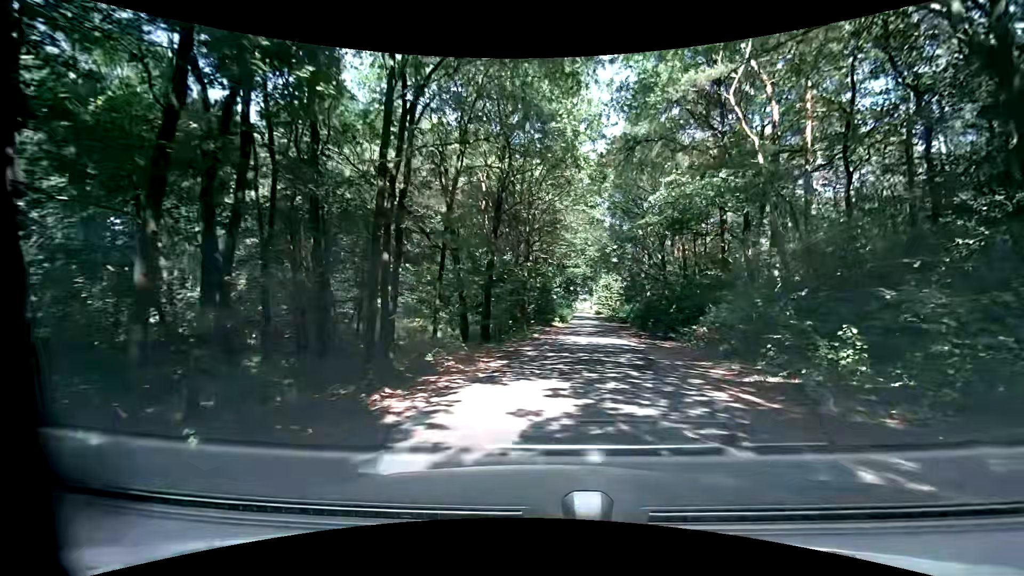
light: Day
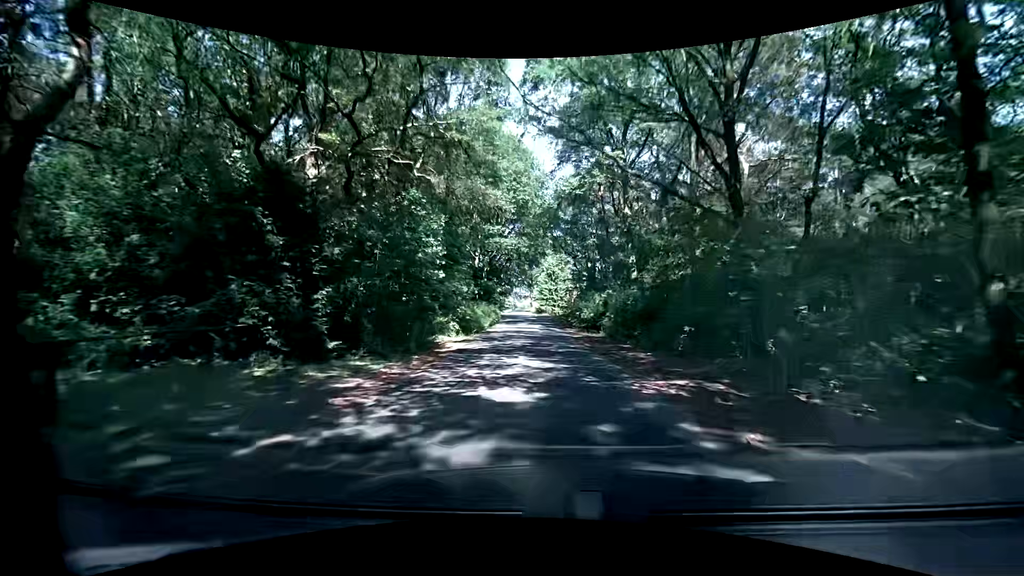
(+2.1, +28.5) m; +6°
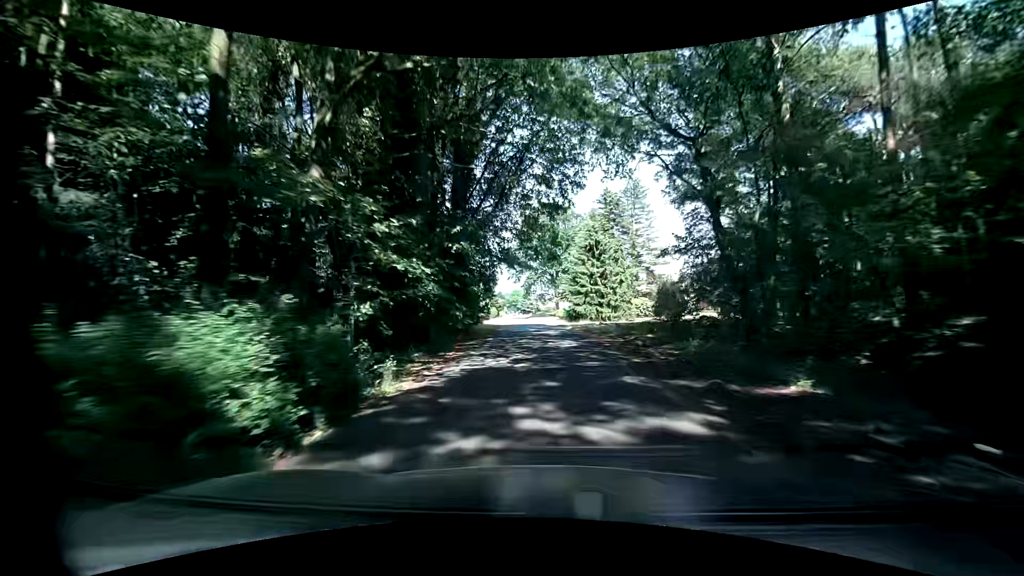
(-1.2, +38.7) m; -3°
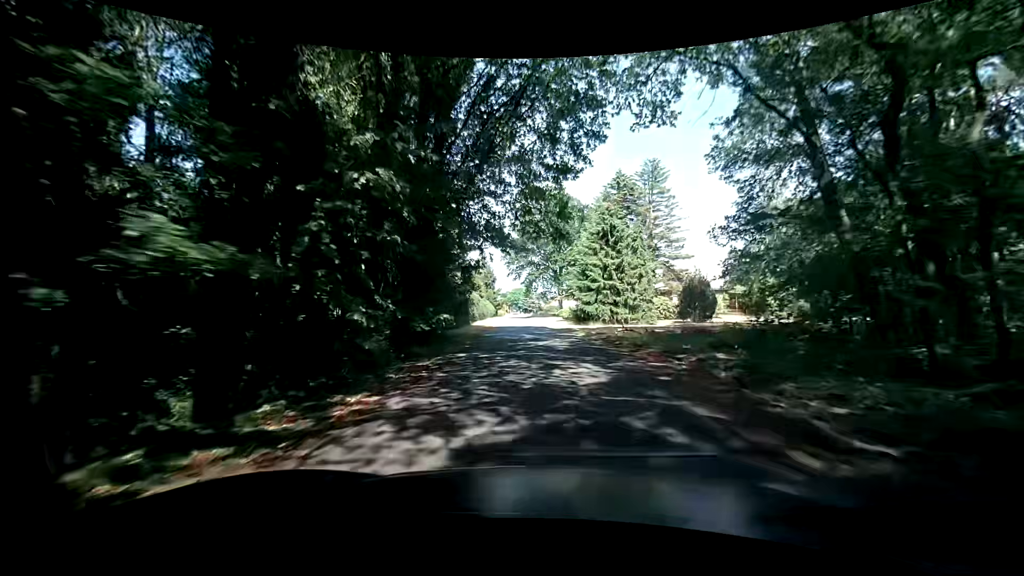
(0.0, +8.2) m; 0°
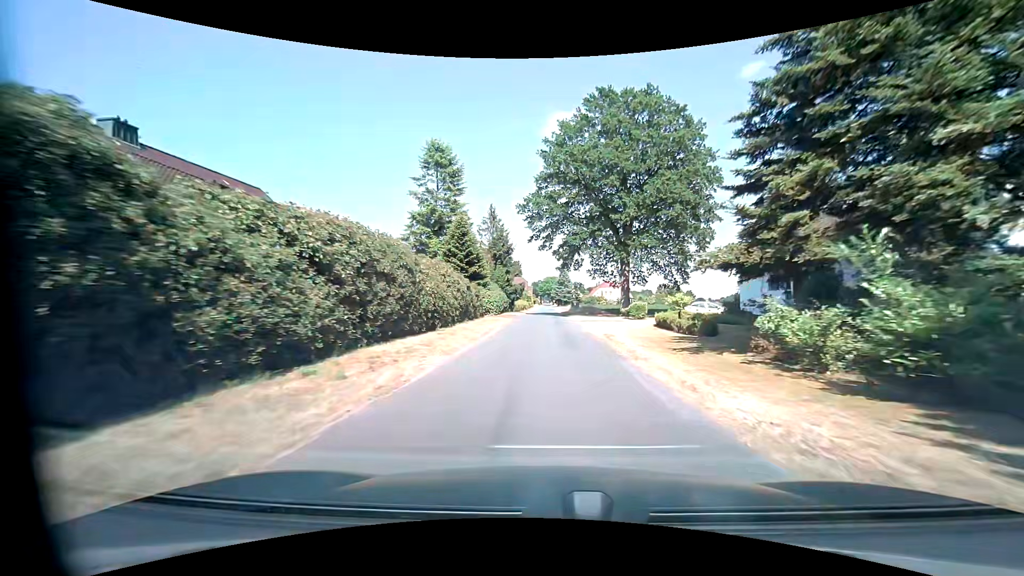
(-1.9, +41.1) m; -3°
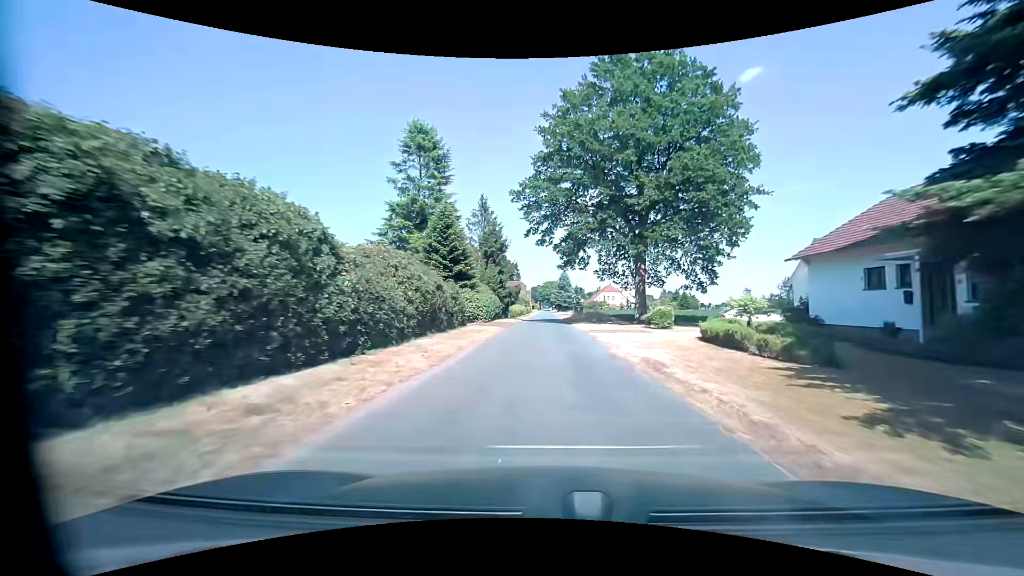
(-0.1, +8.4) m; -1°
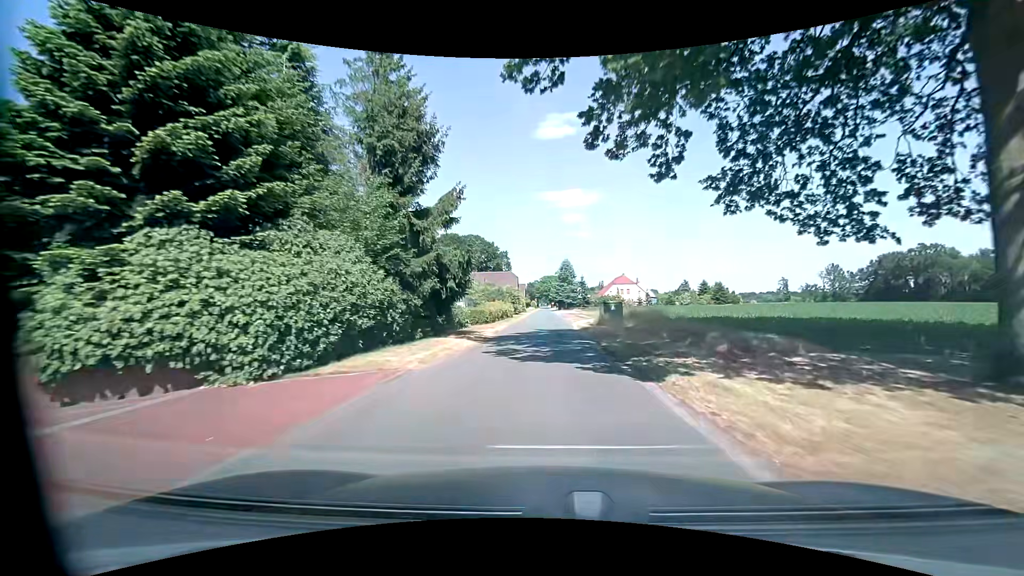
(+0.3, +33.6) m; +1°
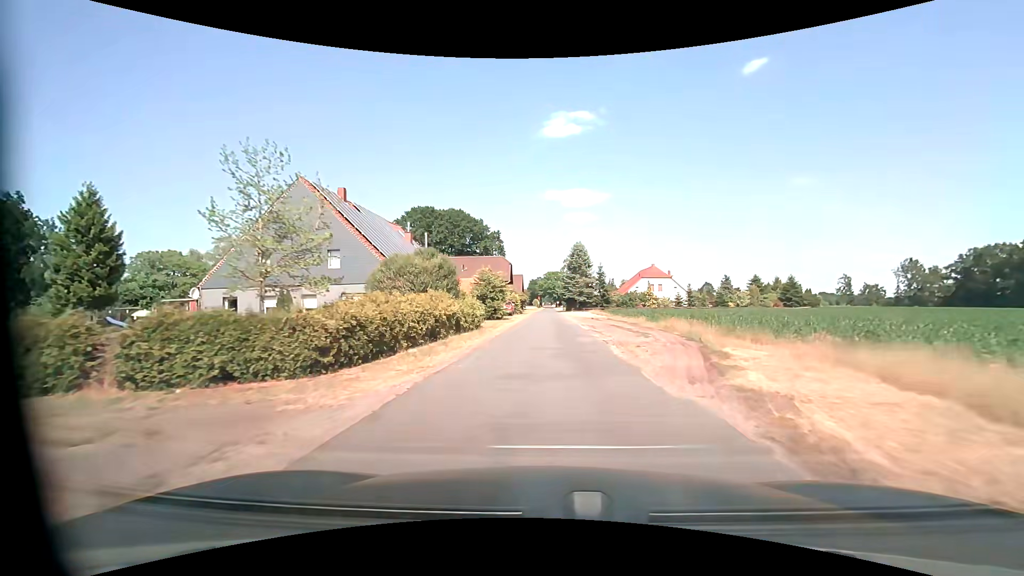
(0.0, +33.0) m; 0°
(0, +10) (0, +20) (0, +30) (0, +40) (0, +50) (0, +60) (0, +70) (0, +80) (0, +90) (0, +100) m
